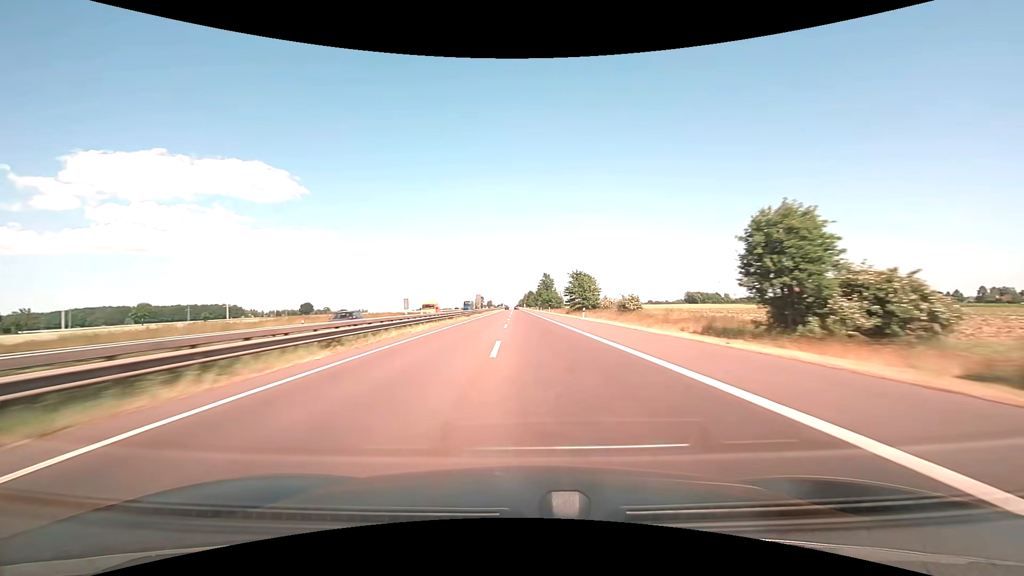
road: motorway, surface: asphalt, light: Day
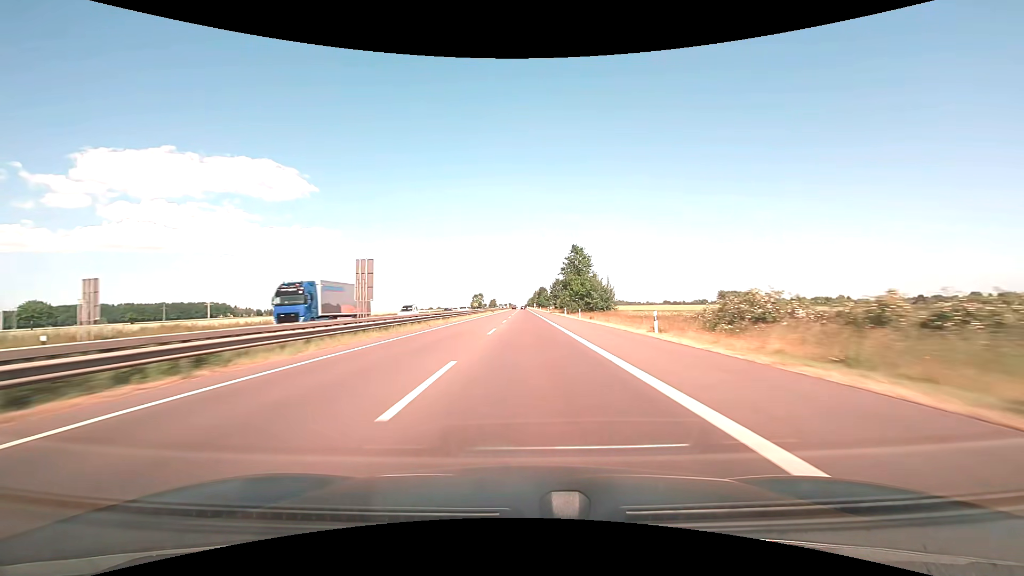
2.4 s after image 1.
(-0.9, +79.0) m; -1°
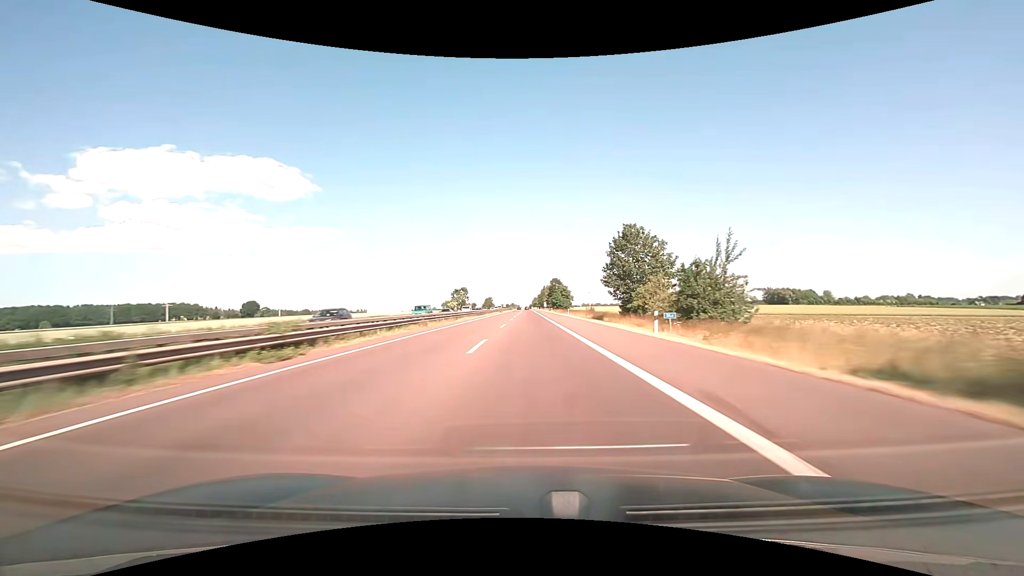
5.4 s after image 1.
(-0.6, +99.3) m; 0°
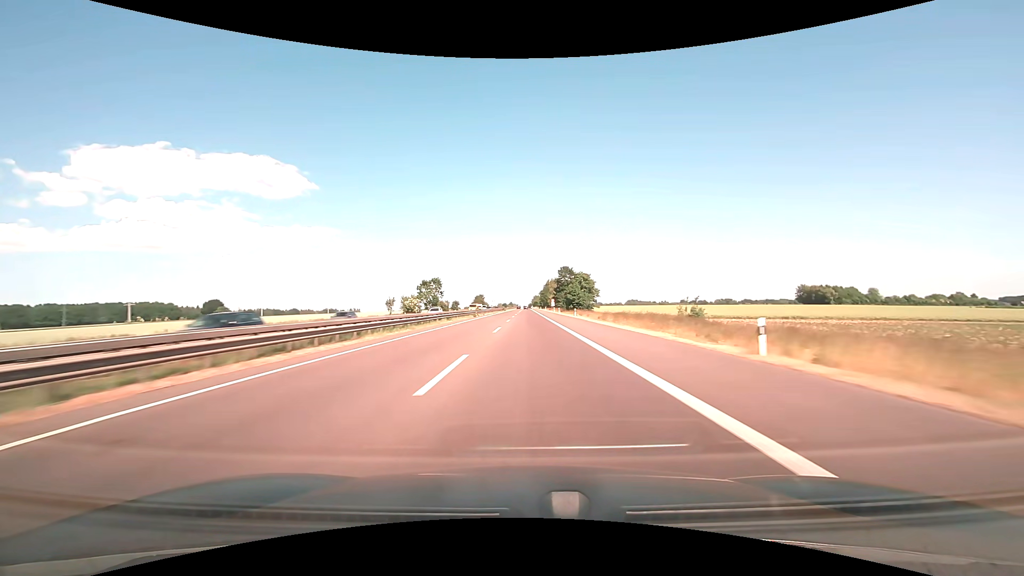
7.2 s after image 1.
(-0.1, +60.7) m; 0°
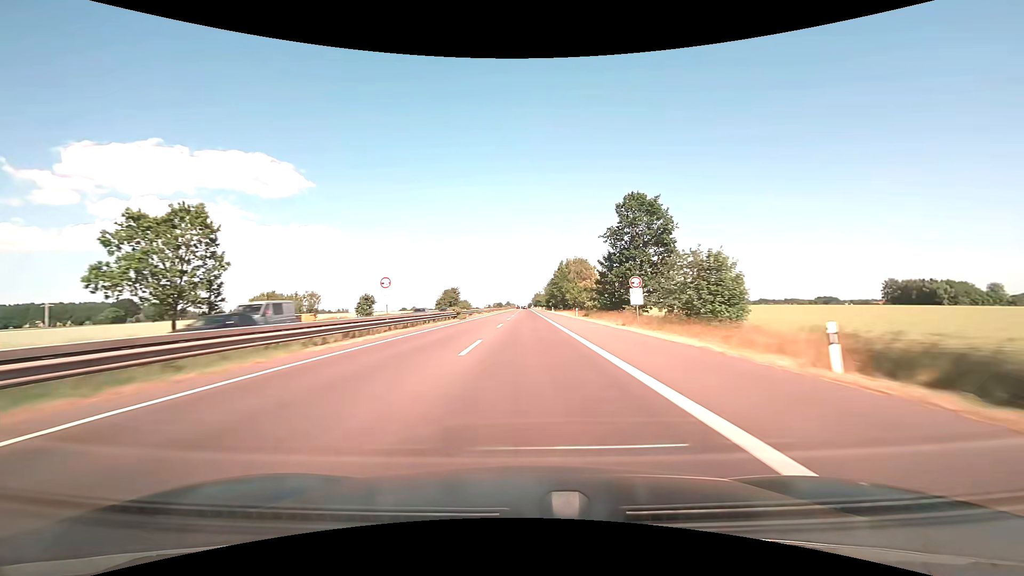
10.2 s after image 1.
(+0.3, +101.6) m; 0°
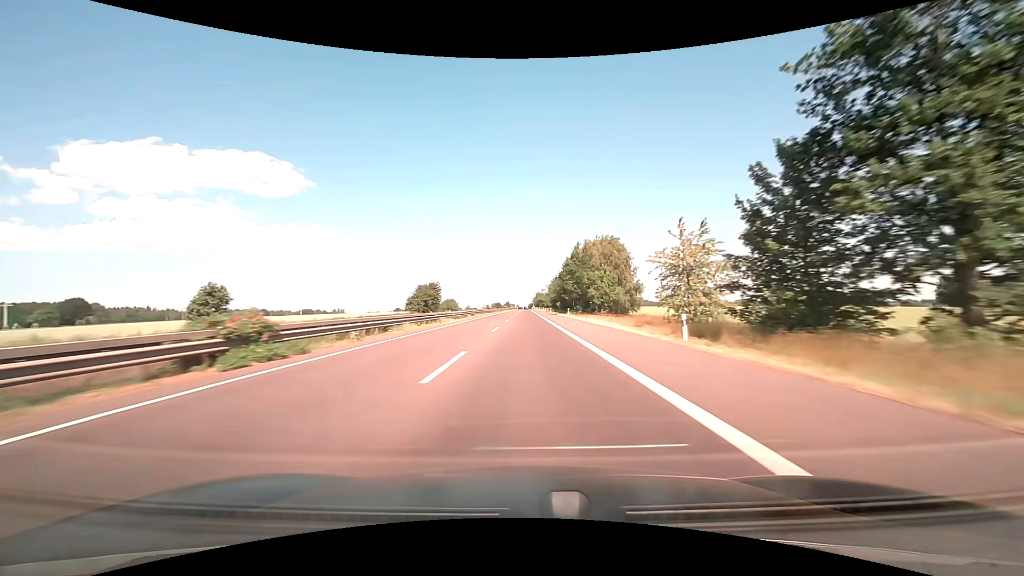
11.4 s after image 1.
(0.0, +40.6) m; 0°
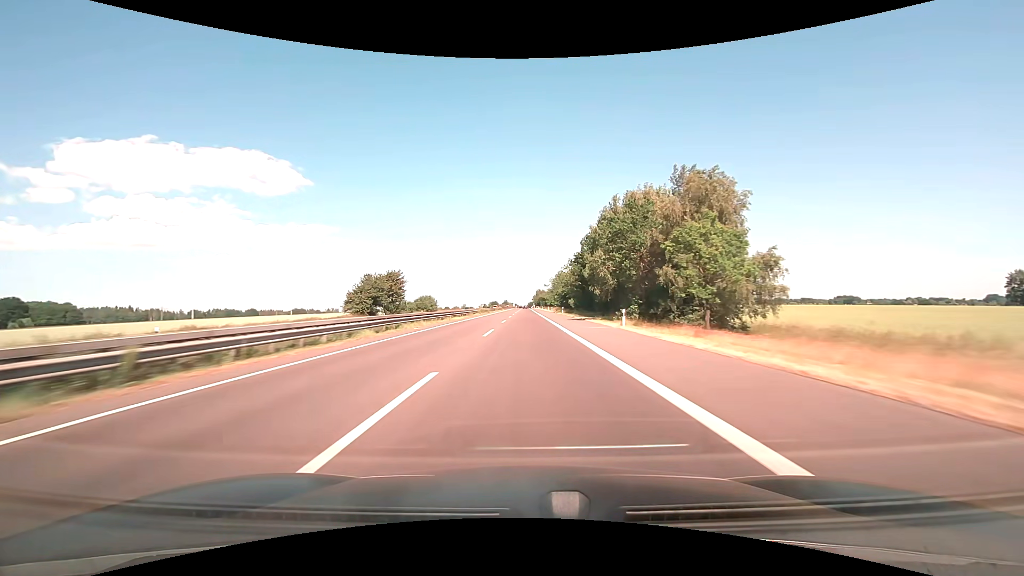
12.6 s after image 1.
(0.0, +40.6) m; 0°
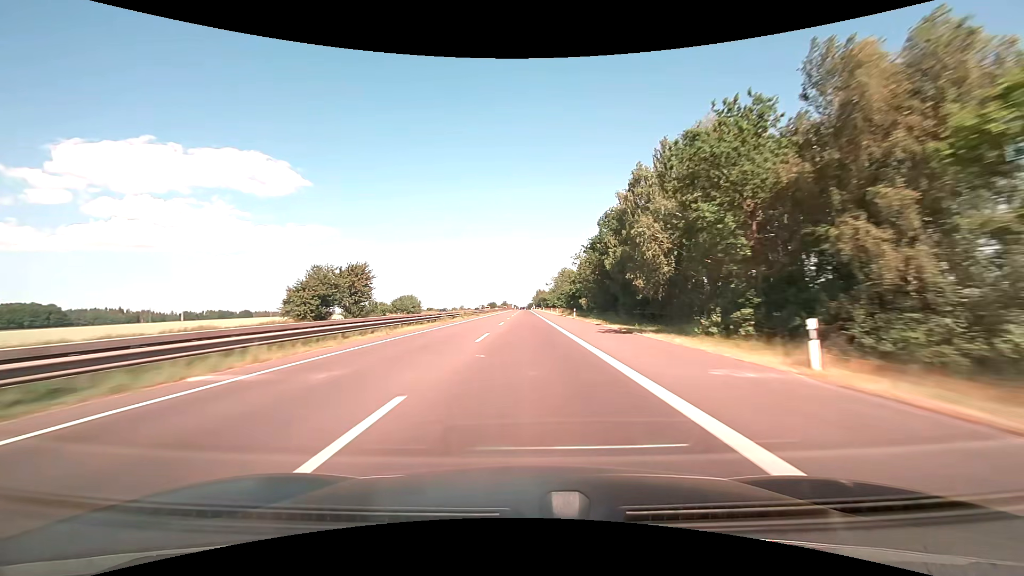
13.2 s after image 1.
(0.0, +20.3) m; 0°
(0, +10) (0, +20) (0, +30) (0, +40) (0, +50) (0, +60) (0, +70) (0, +80) (0, +90) (0, +100) m
